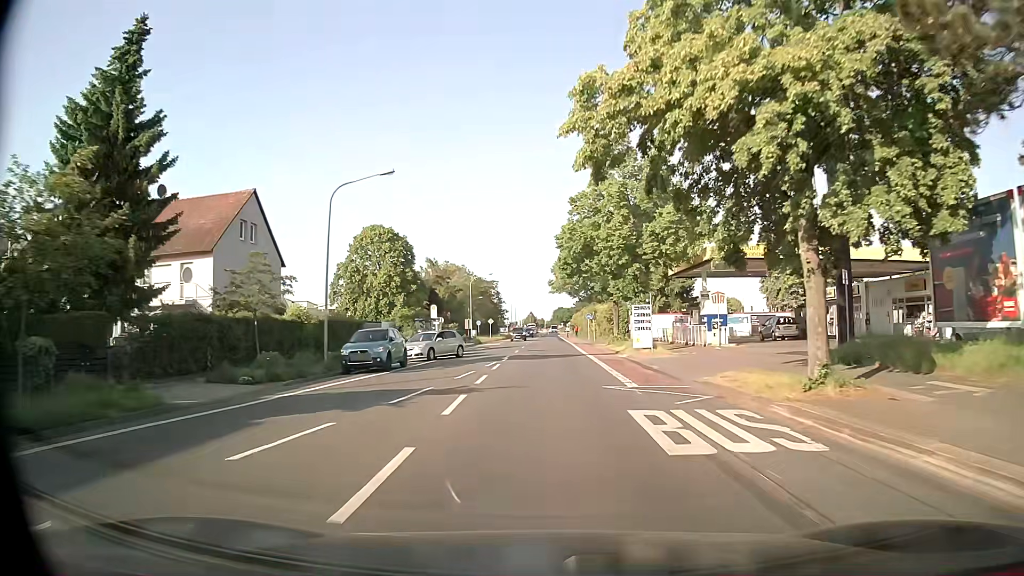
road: tertiary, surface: asphalt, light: Day
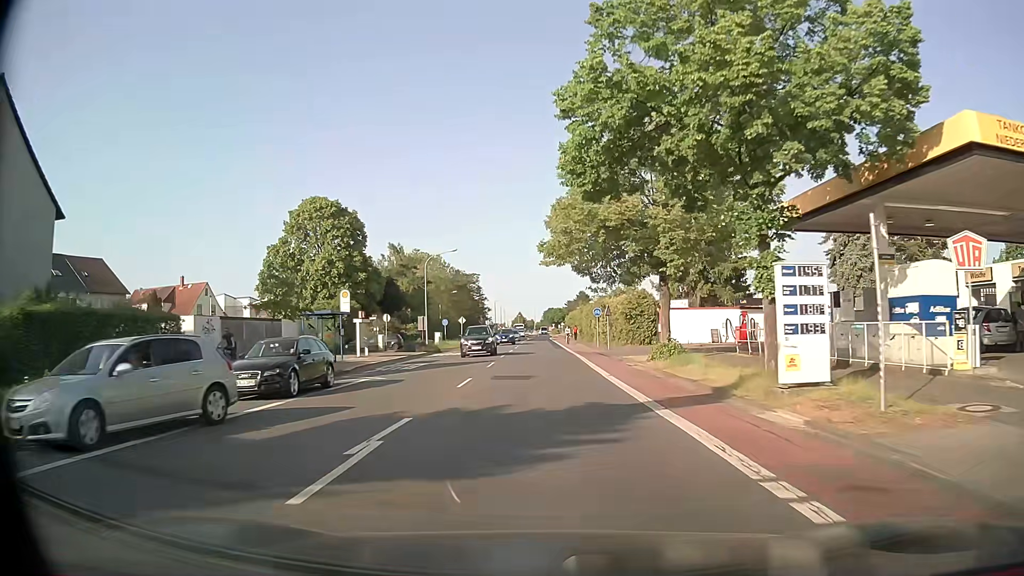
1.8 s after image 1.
(+0.2, +23.3) m; +1°
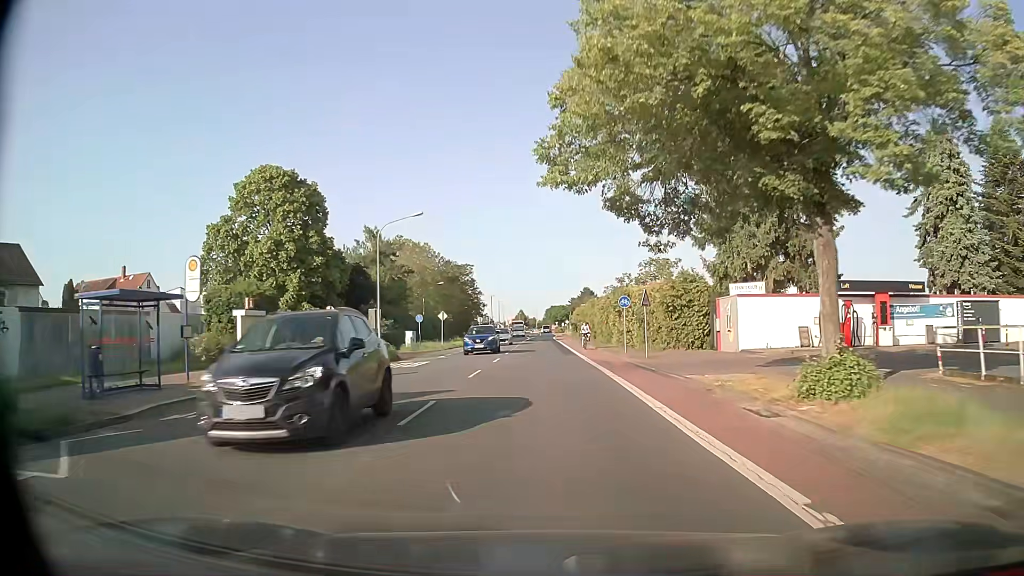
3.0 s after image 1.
(-0.1, +15.6) m; 0°
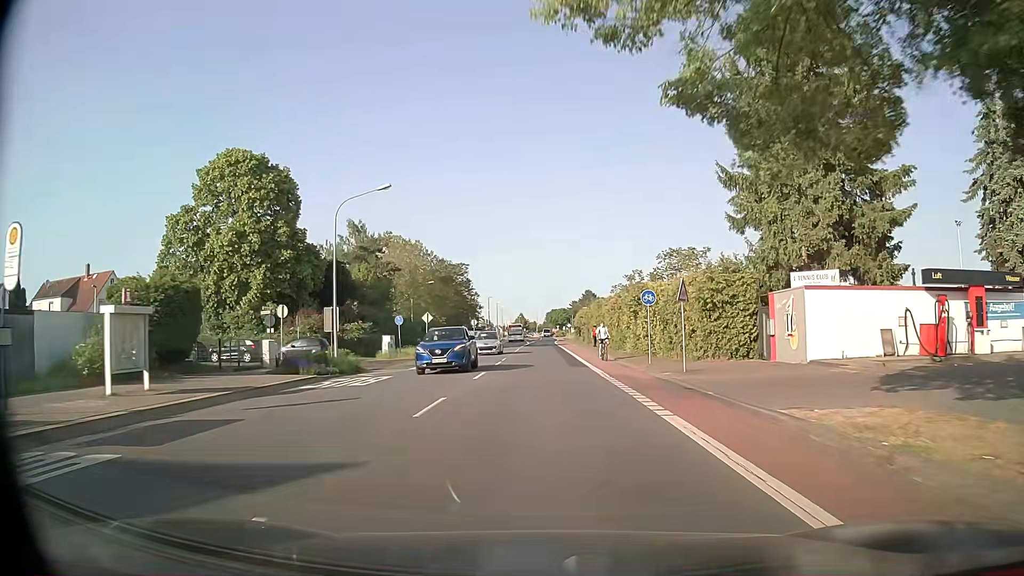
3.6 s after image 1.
(0.0, +7.8) m; 0°
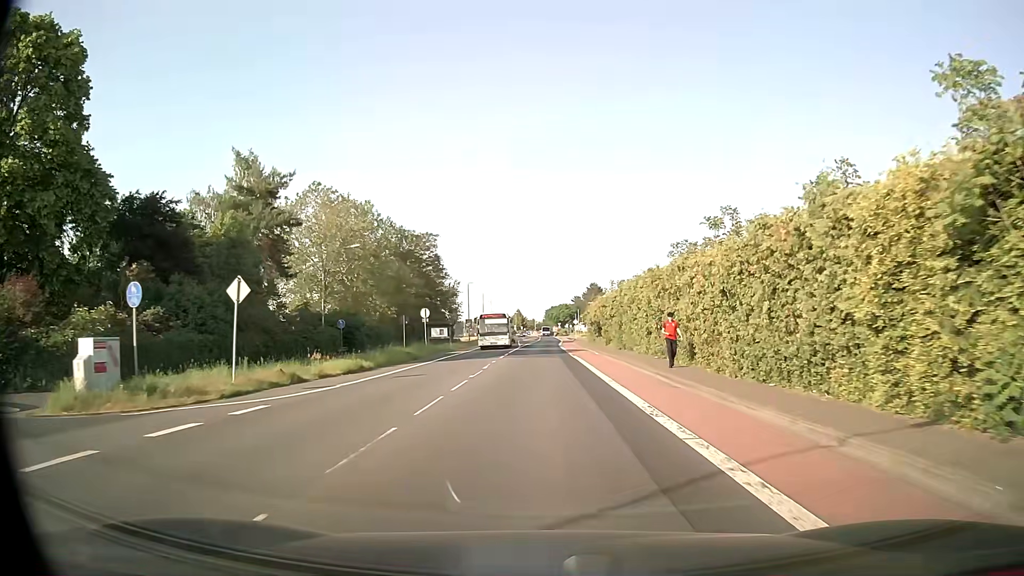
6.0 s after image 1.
(0.0, +31.3) m; 0°
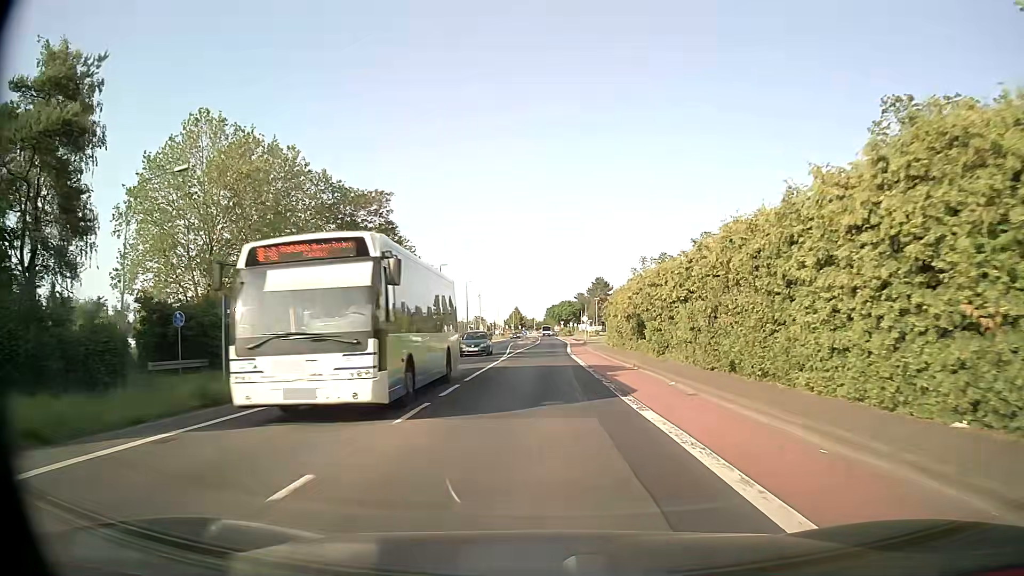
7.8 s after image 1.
(-0.1, +23.6) m; 0°
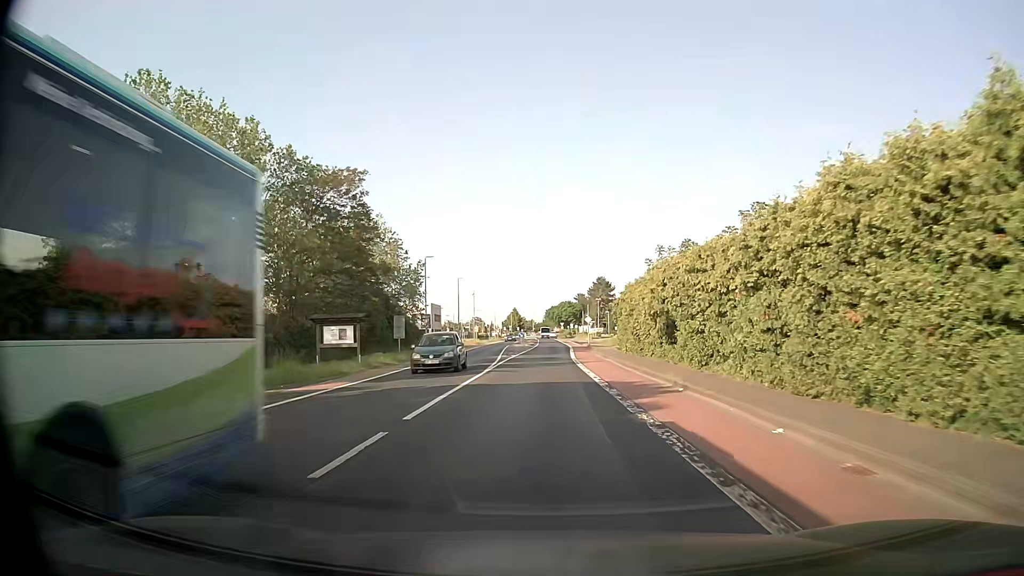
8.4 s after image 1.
(0.0, +7.9) m; 0°
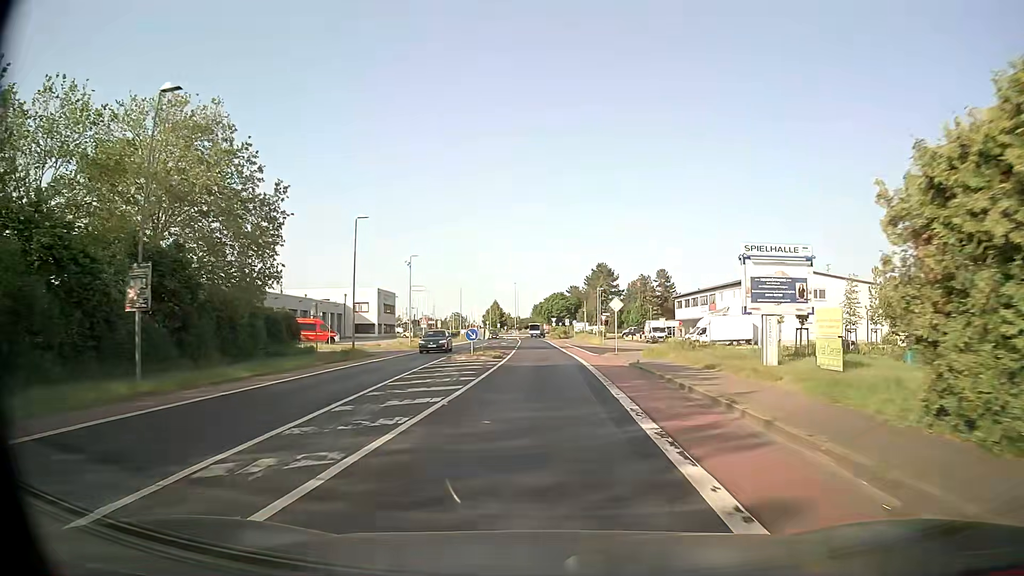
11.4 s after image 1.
(+0.4, +39.8) m; +1°
